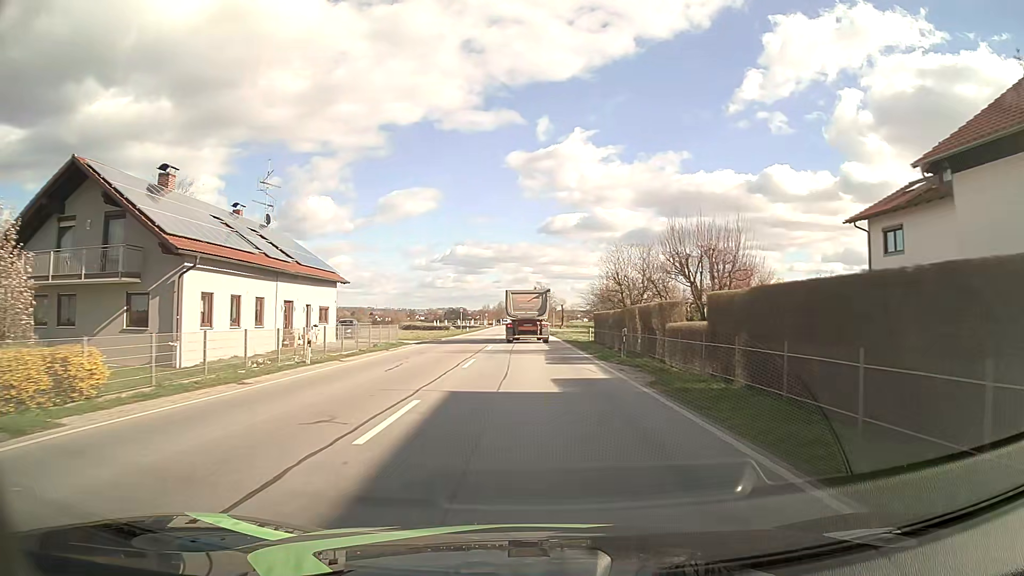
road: primary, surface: asphalt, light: Day
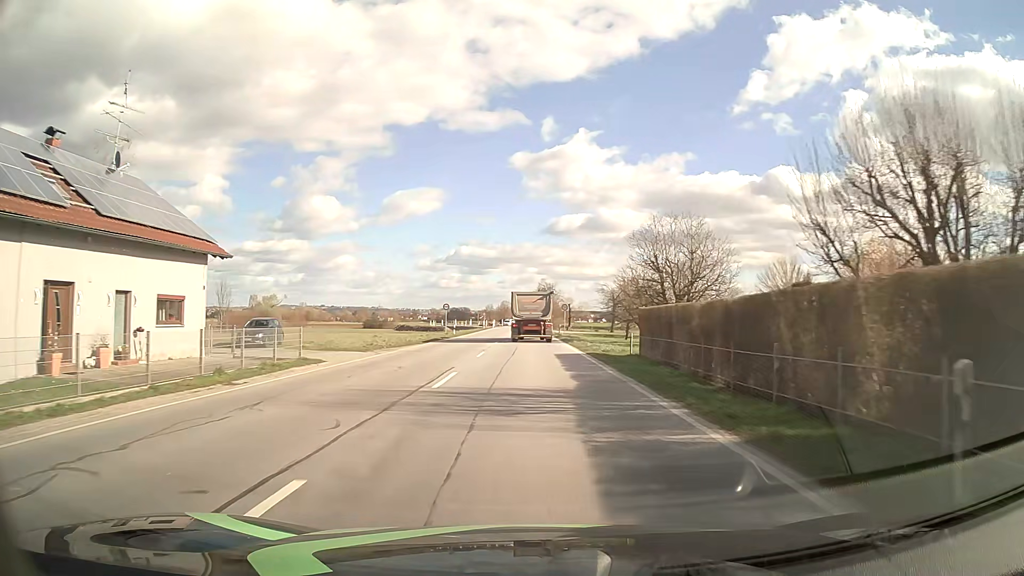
(0.0, +17.8) m; 0°
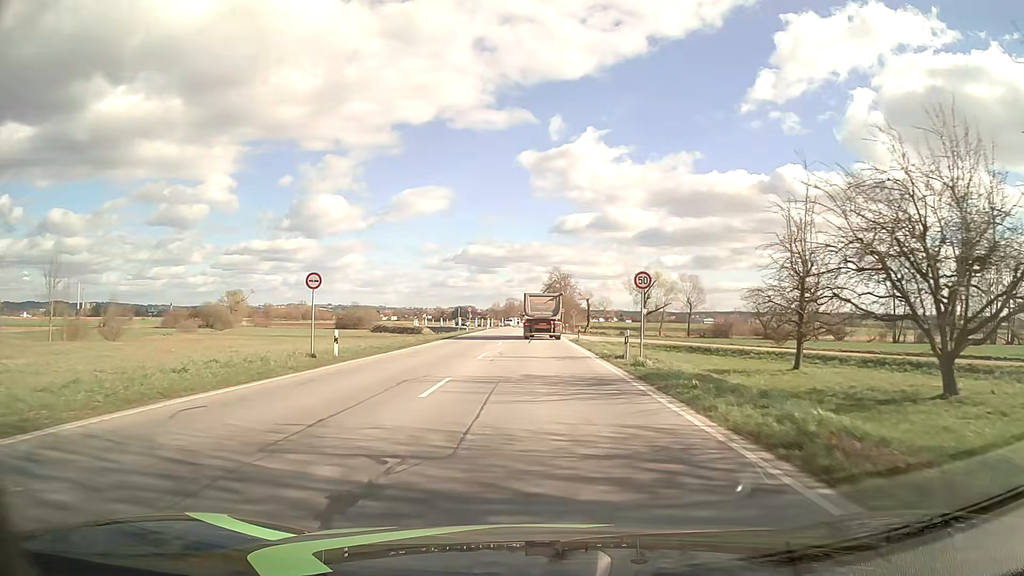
(-0.3, +40.5) m; -1°
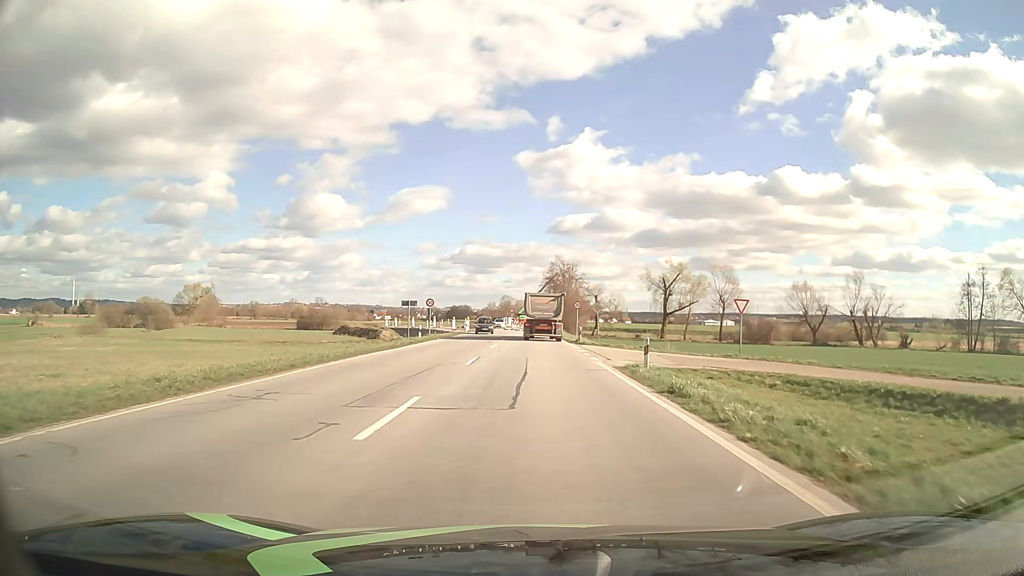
(0.0, +28.4) m; 0°
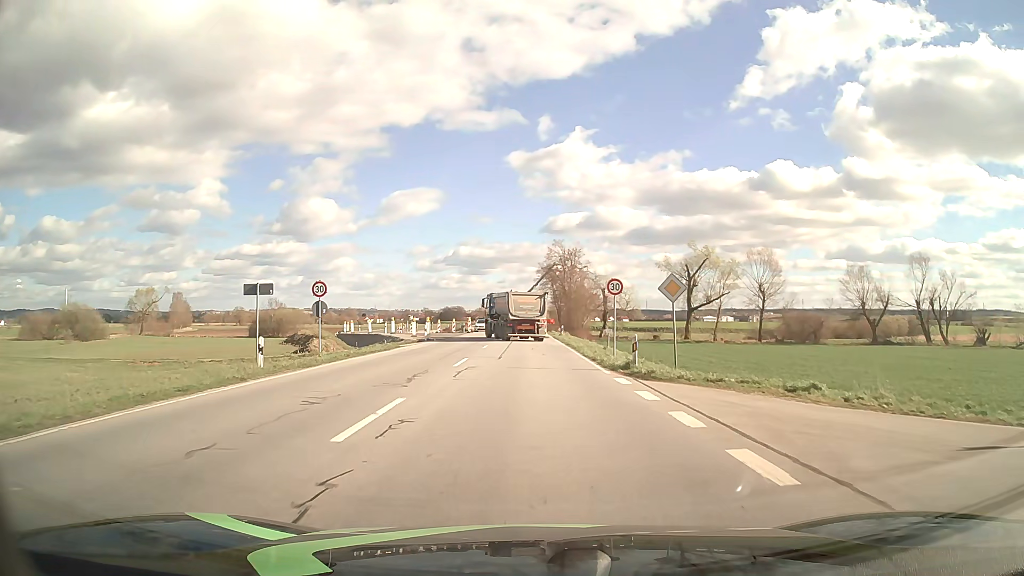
(+0.1, +24.6) m; +1°
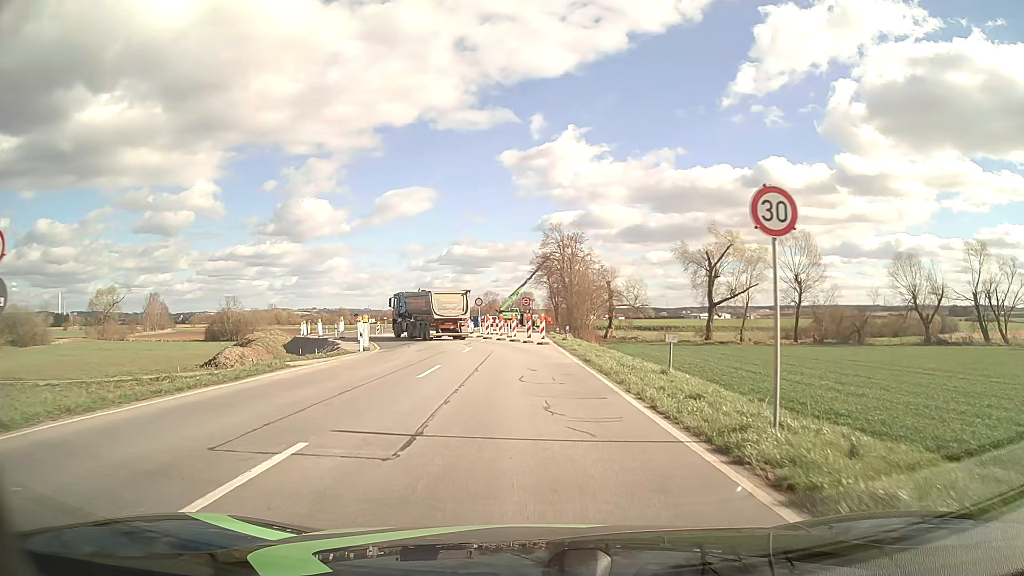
(0.0, +16.4) m; 0°
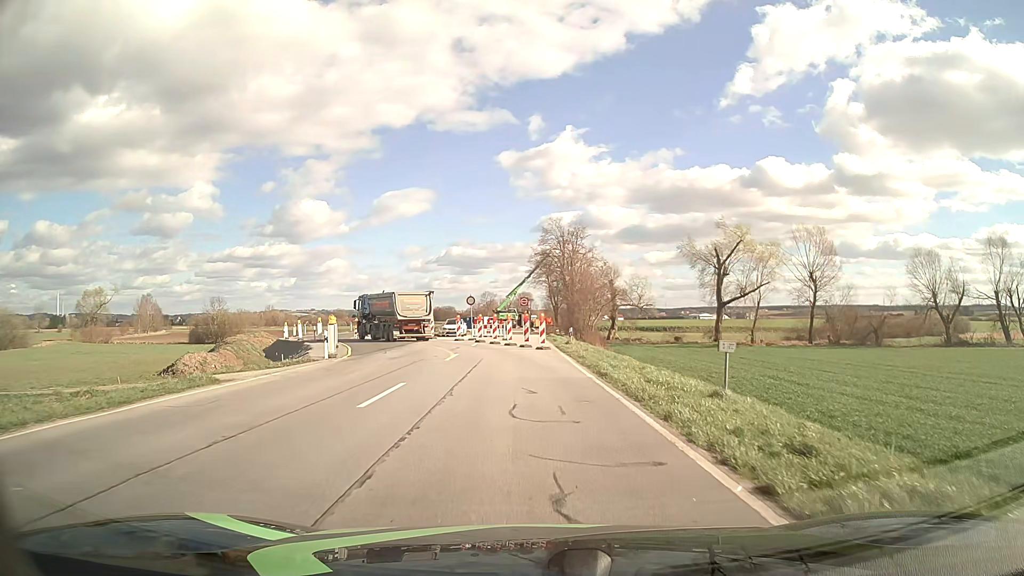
(0.0, +5.2) m; 0°
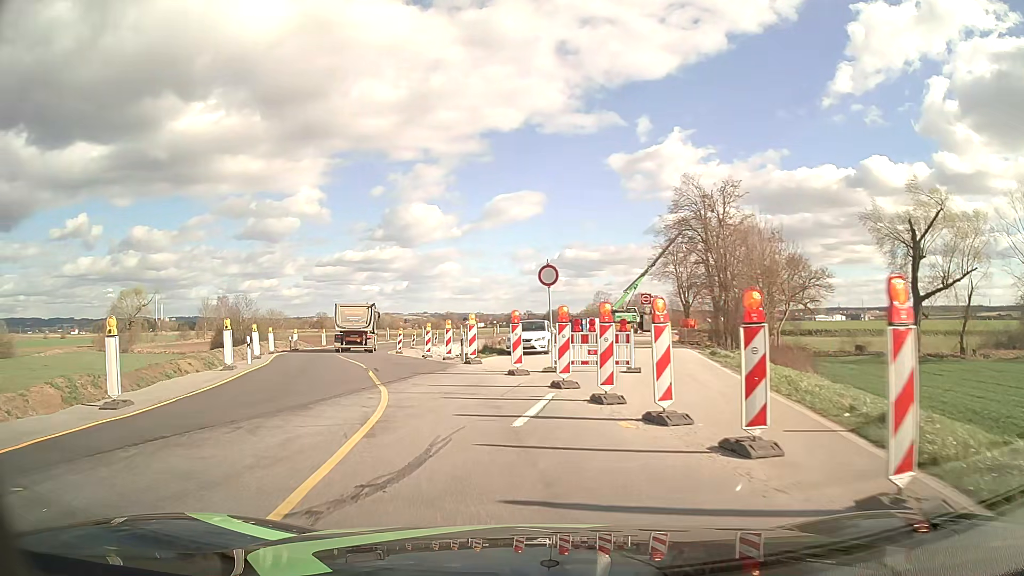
(-1.1, +26.3) m; -10°
(-1, +10) (-3, +20) (-6, +29) (-10, +39) (-12, +48) (-13, +58) (-13, +68) (-12, +78) (-10, +88) (-6, +97) m
